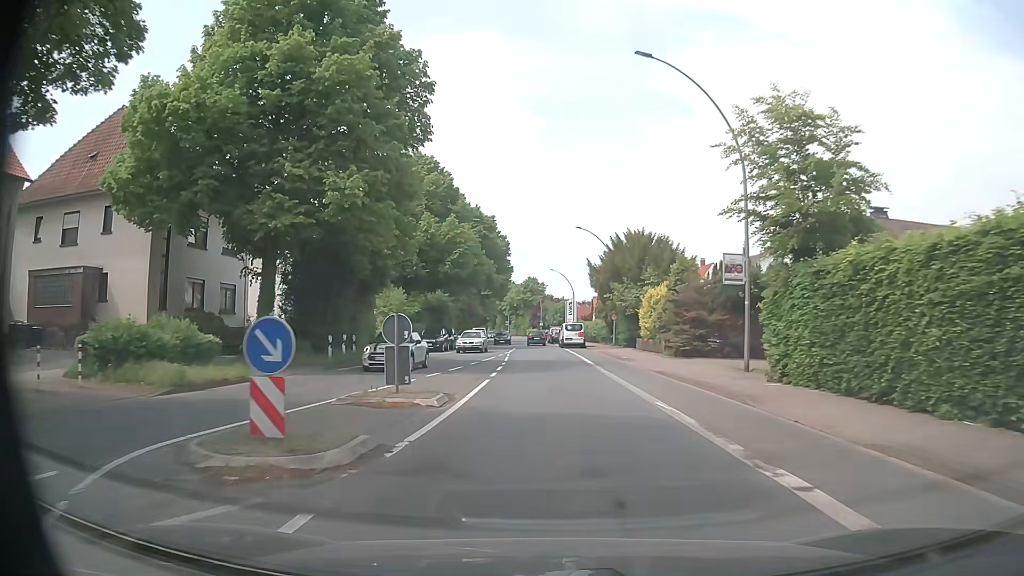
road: primary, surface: asphalt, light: Day
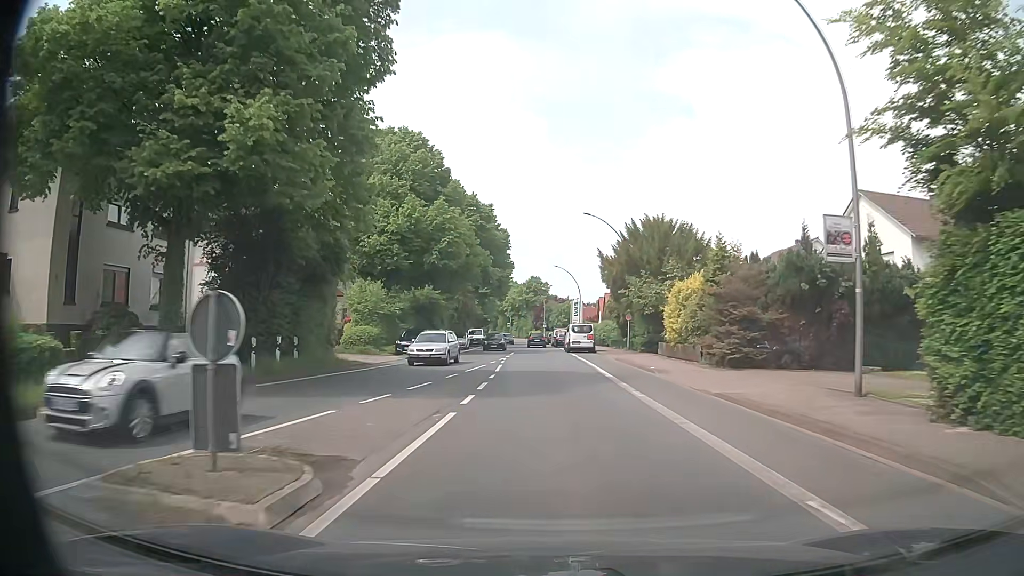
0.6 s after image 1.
(0.0, +7.6) m; 0°
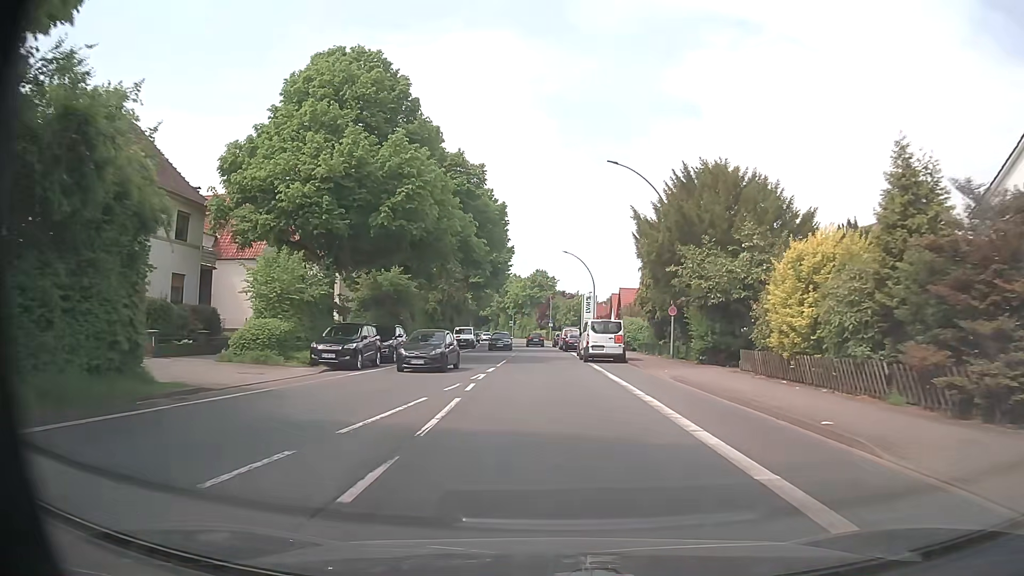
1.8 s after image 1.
(-0.1, +15.2) m; -1°
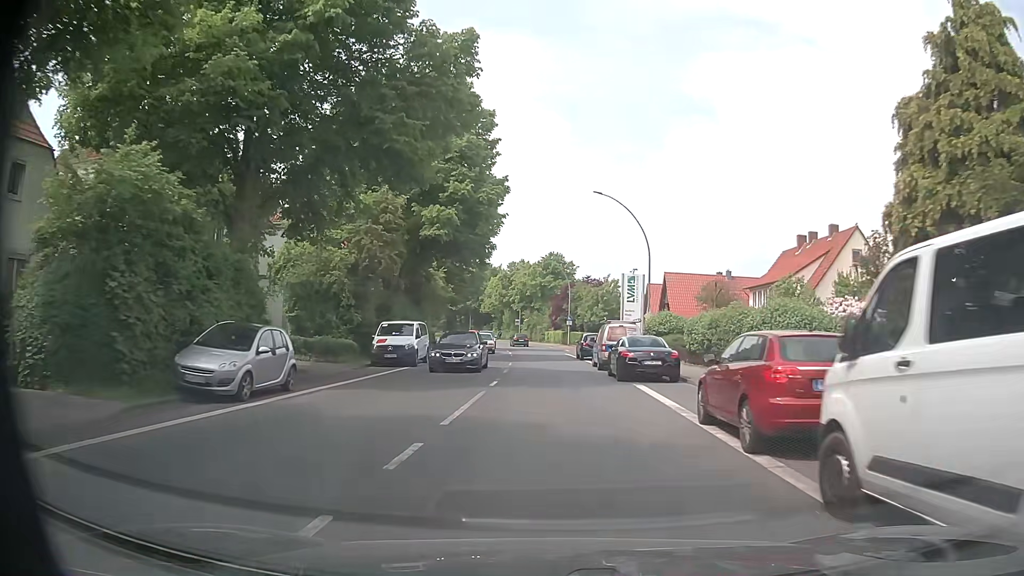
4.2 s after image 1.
(-0.3, +30.4) m; -1°
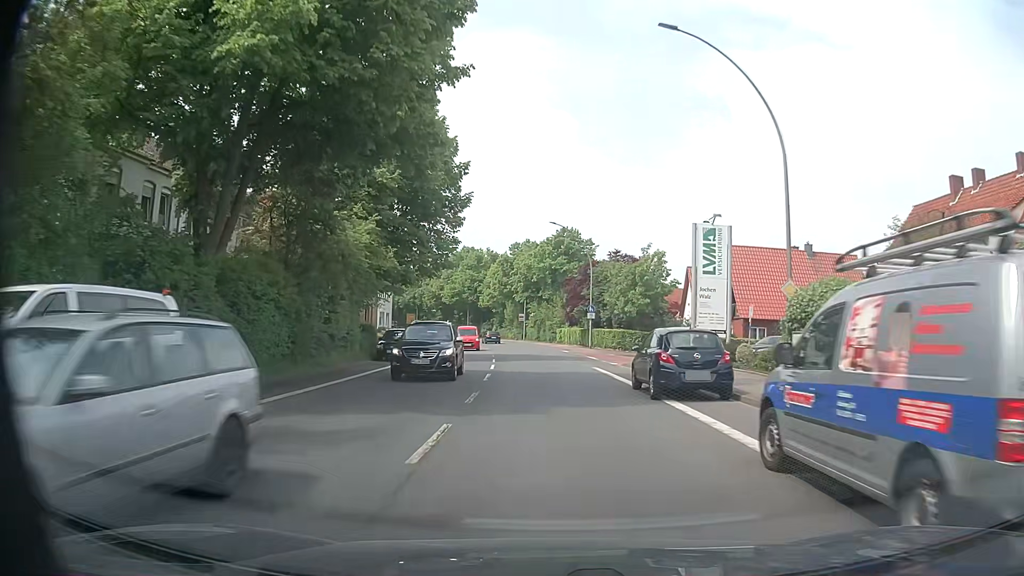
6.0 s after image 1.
(-0.1, +22.8) m; -1°
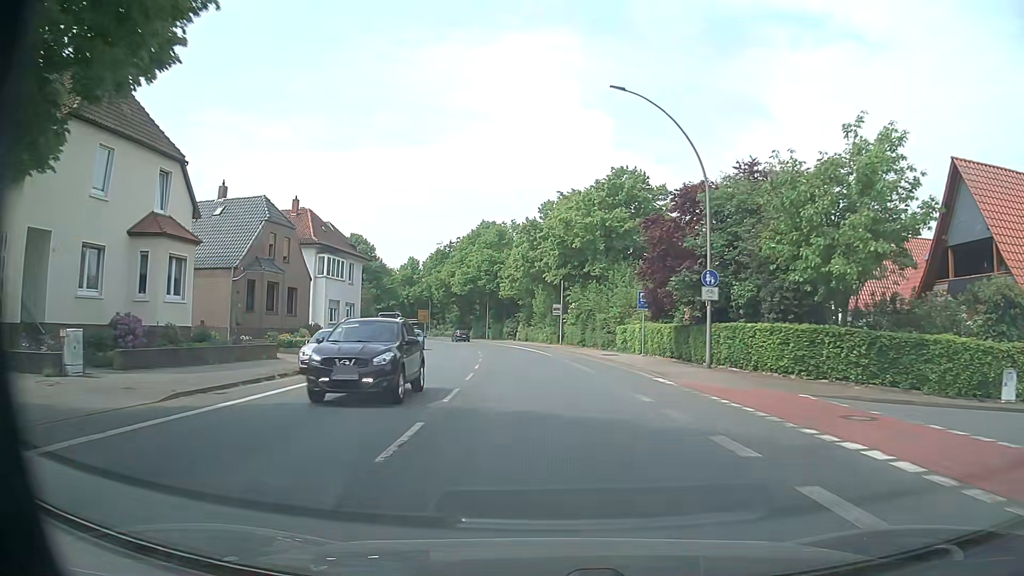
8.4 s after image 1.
(-0.6, +30.4) m; -3°
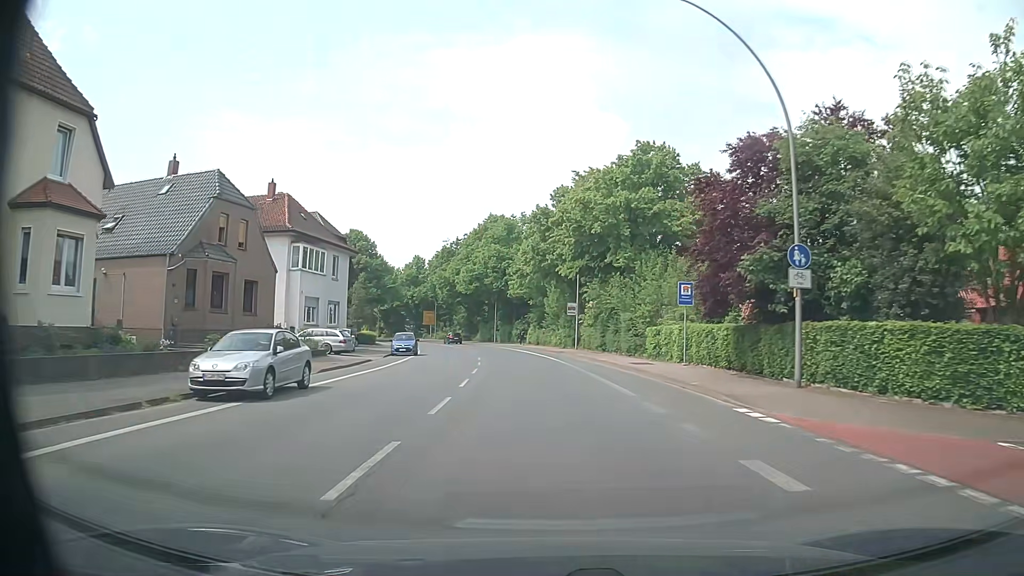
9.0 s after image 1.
(-0.1, +7.6) m; -1°
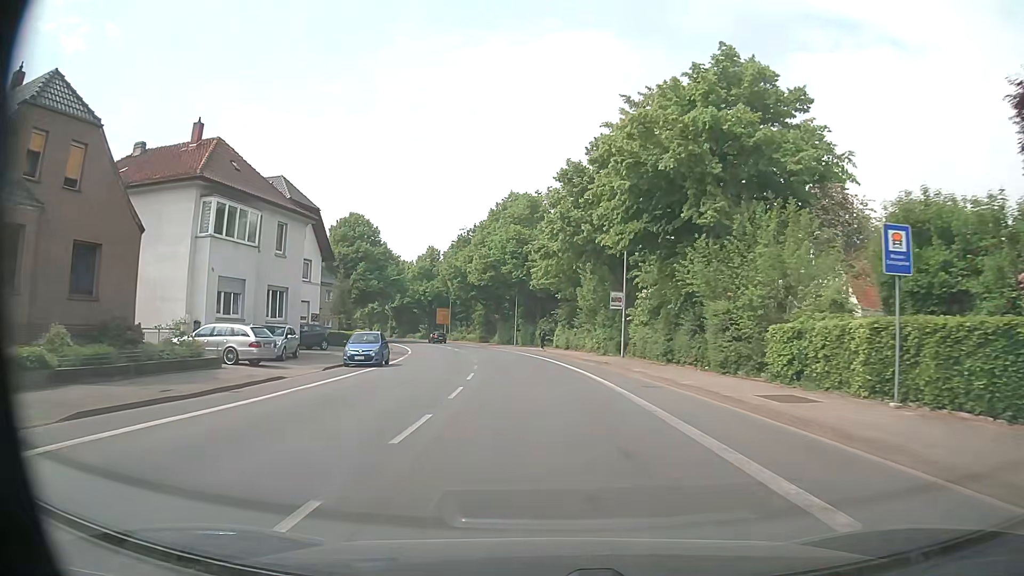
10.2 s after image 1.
(-0.4, +15.2) m; -3°
(0, +10) (-1, +20) (-2, +30) (-3, +40) (-4, +50) (-6, +60) (-9, +69) (-12, +79) (-15, +88) (-18, +98) m
